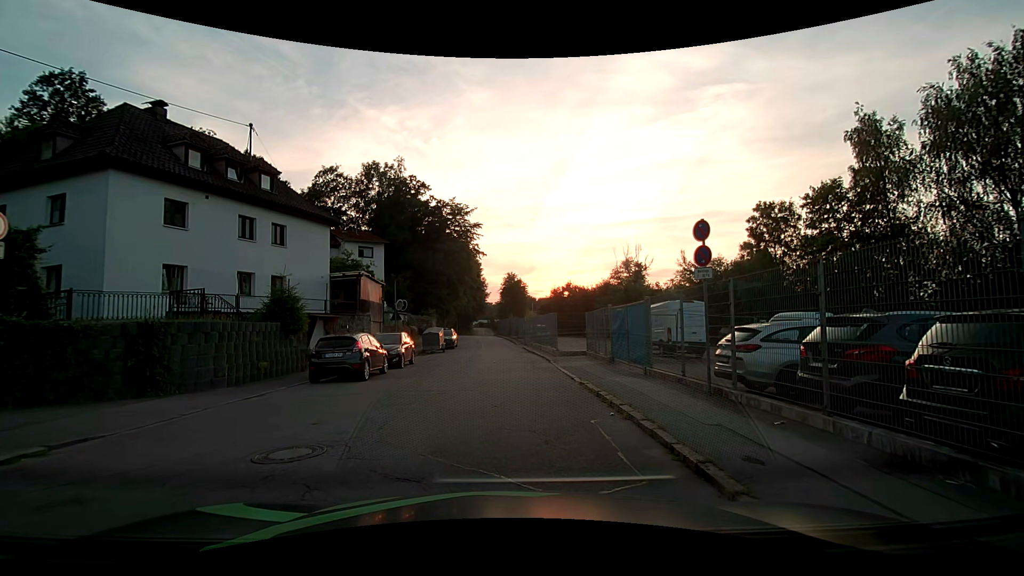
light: Day
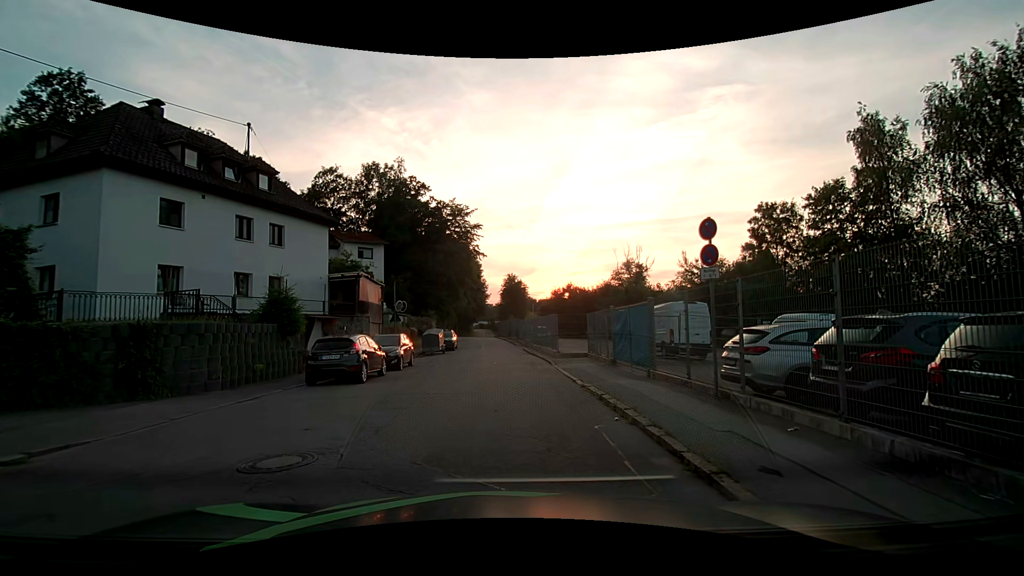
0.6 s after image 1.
(0.0, +0.3) m; 0°
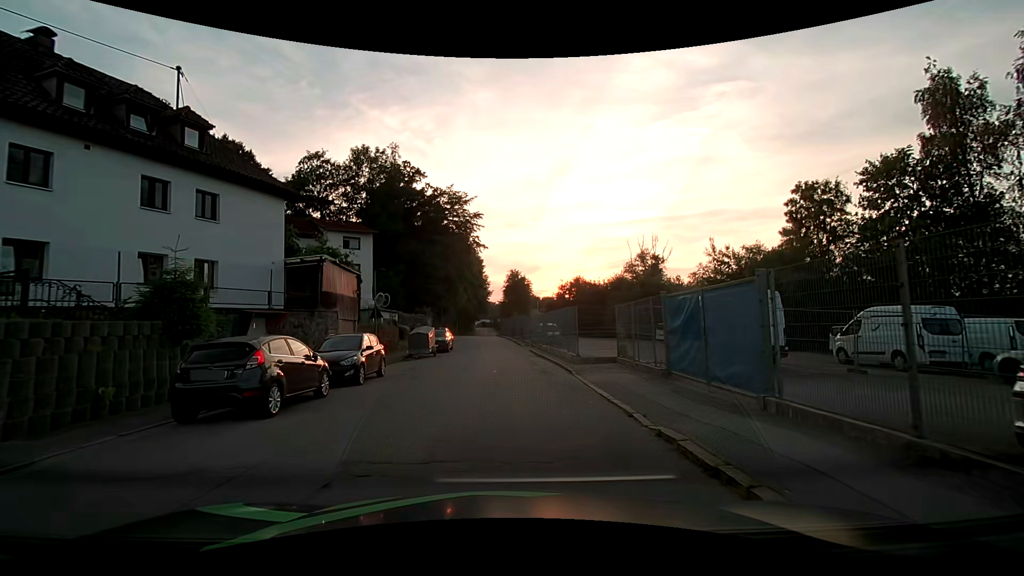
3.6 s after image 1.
(-0.1, +6.2) m; -1°
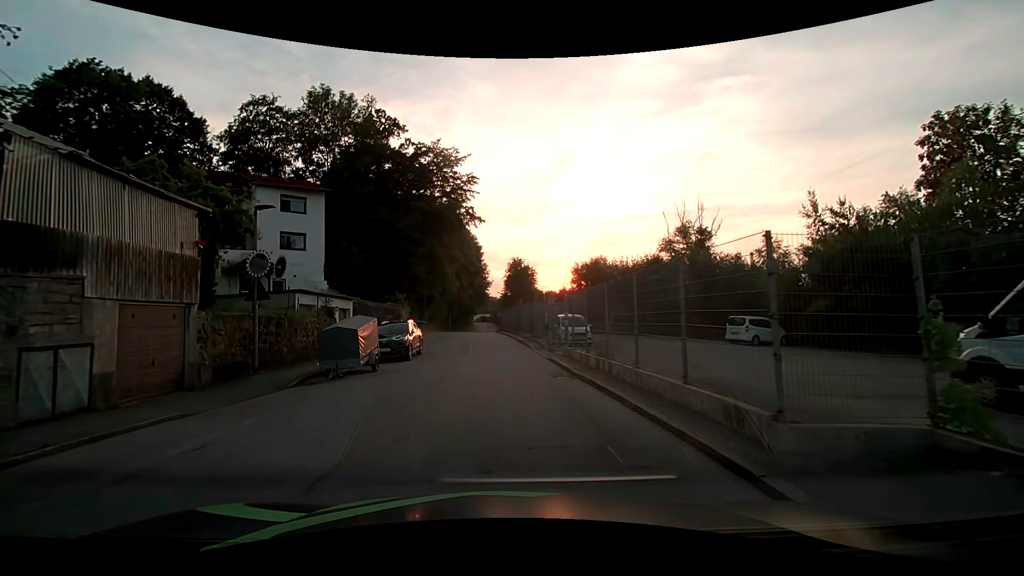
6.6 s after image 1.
(+0.1, +14.2) m; 0°
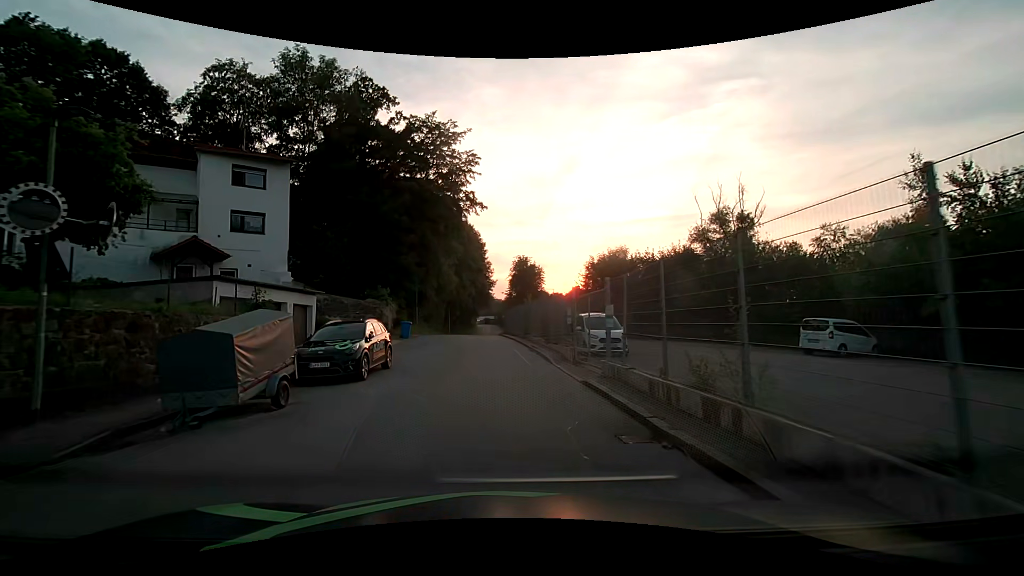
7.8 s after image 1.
(0.0, +7.2) m; 0°
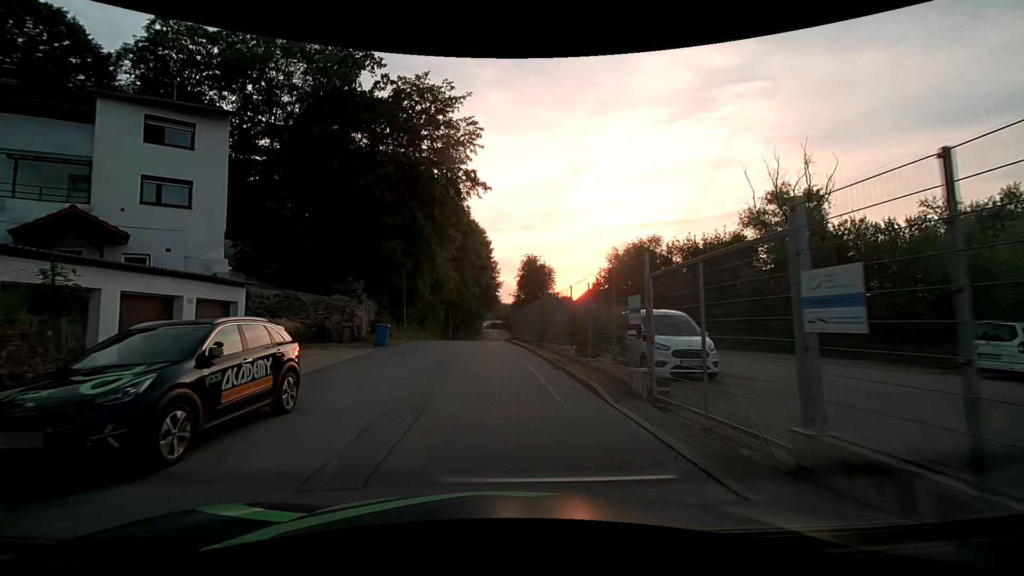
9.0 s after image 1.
(-0.1, +7.8) m; -1°
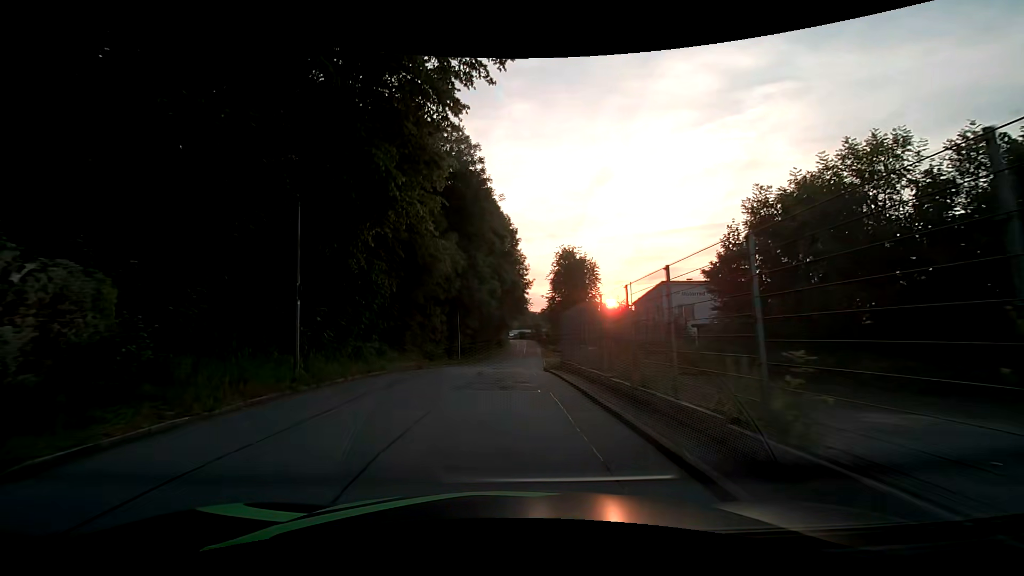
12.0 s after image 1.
(-0.4, +20.8) m; -2°
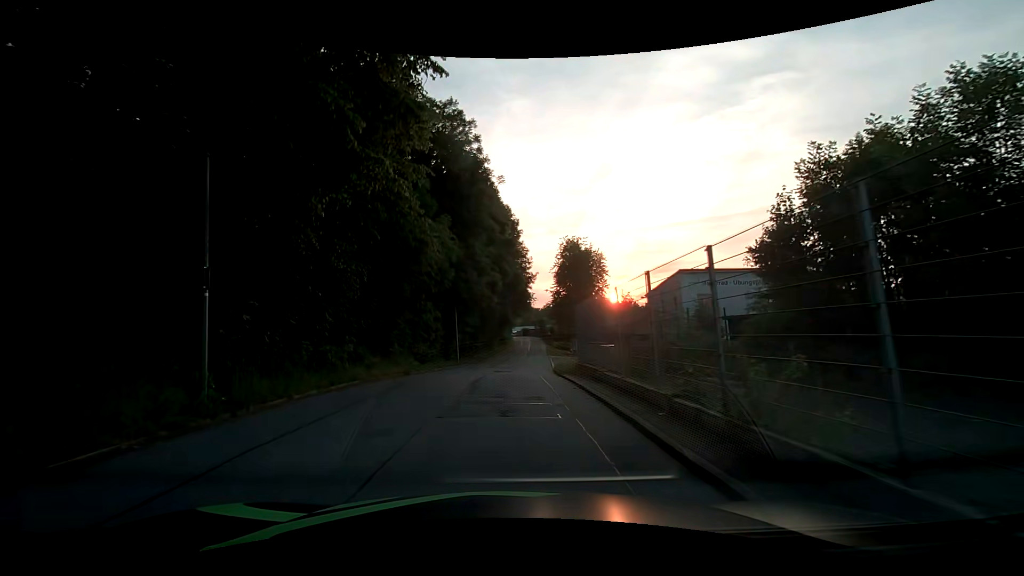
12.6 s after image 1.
(0.0, +4.1) m; 0°
